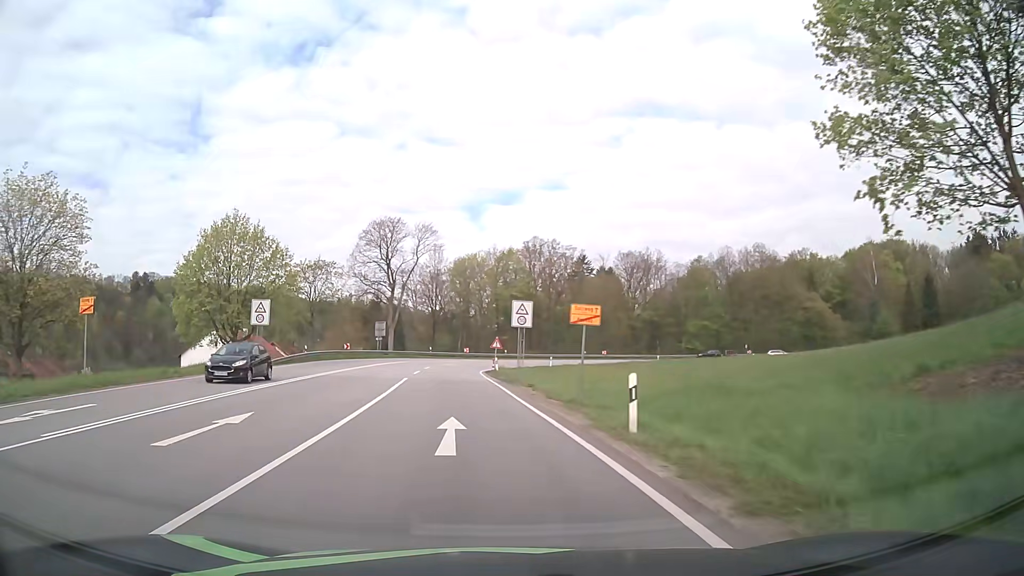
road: primary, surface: asphalt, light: Day
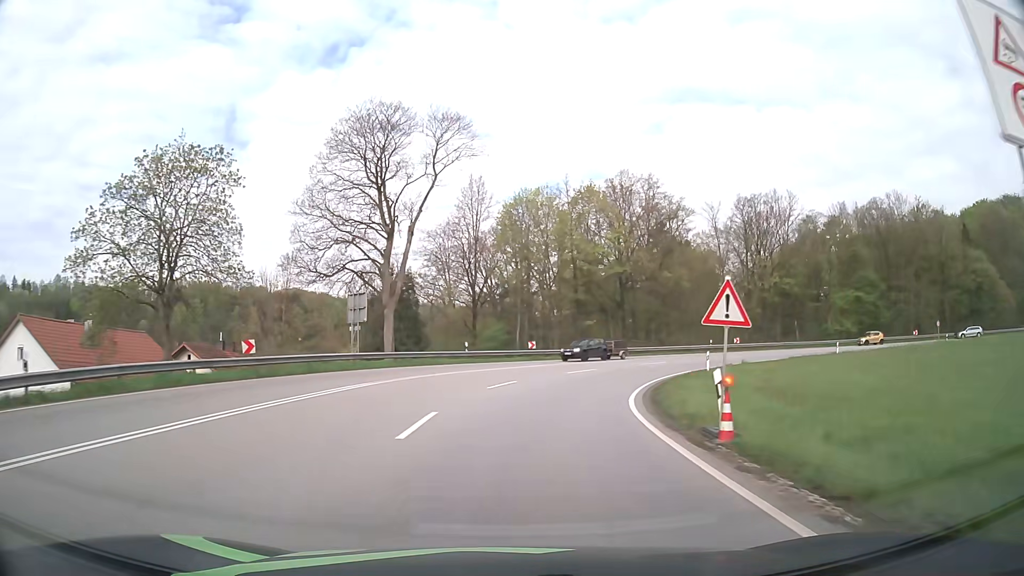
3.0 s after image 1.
(-3.5, +38.2) m; -5°
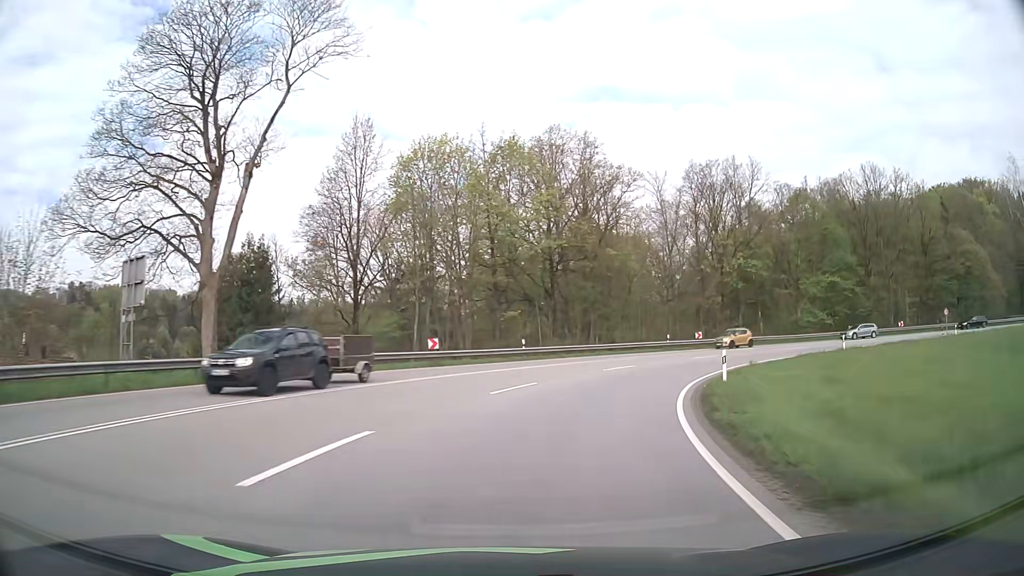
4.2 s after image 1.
(+0.8, +15.4) m; +7°
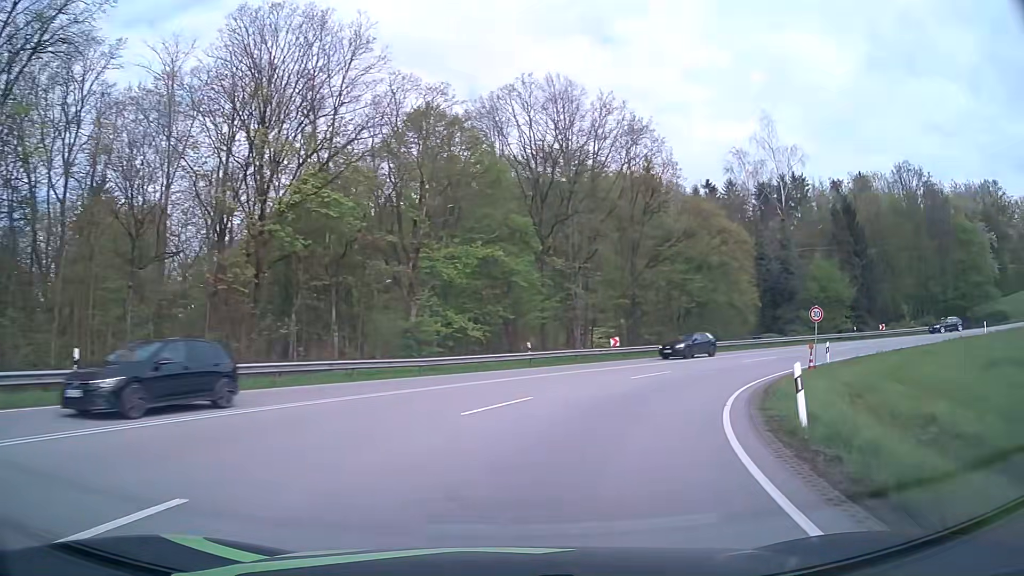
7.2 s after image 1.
(+11.3, +35.4) m; +38°
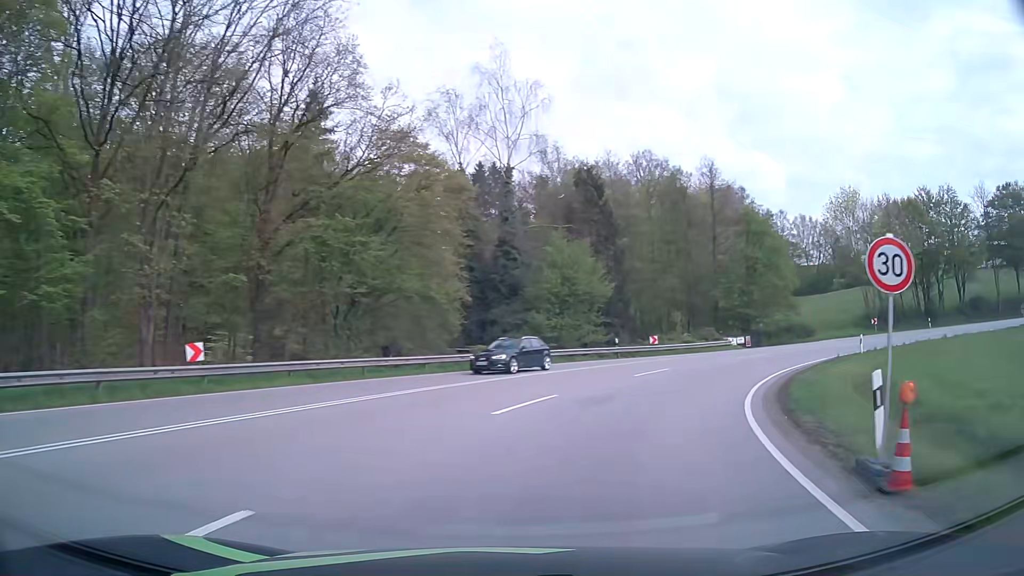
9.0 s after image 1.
(+5.4, +21.2) m; +29°
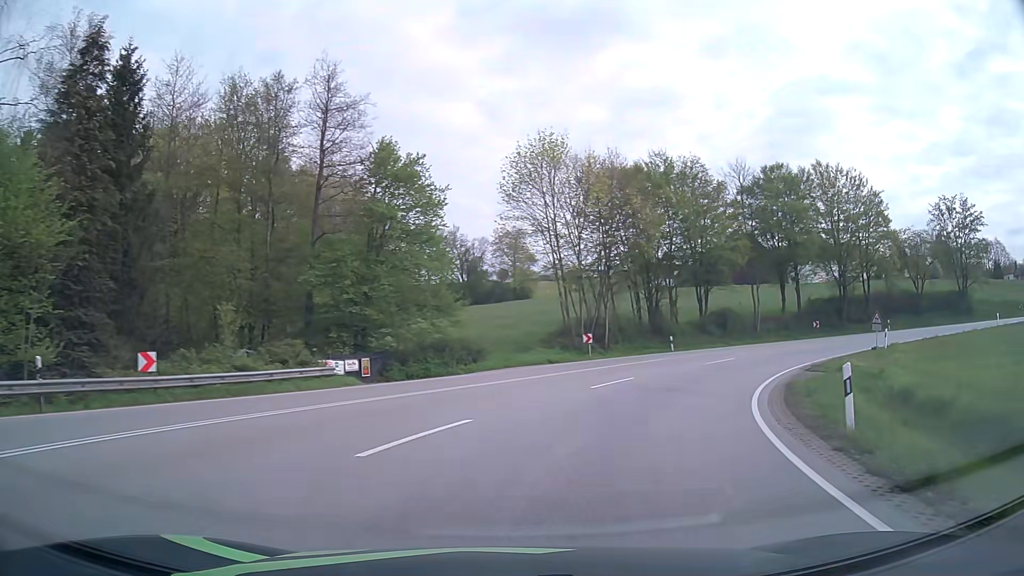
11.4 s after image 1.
(+7.8, +25.5) m; +34°
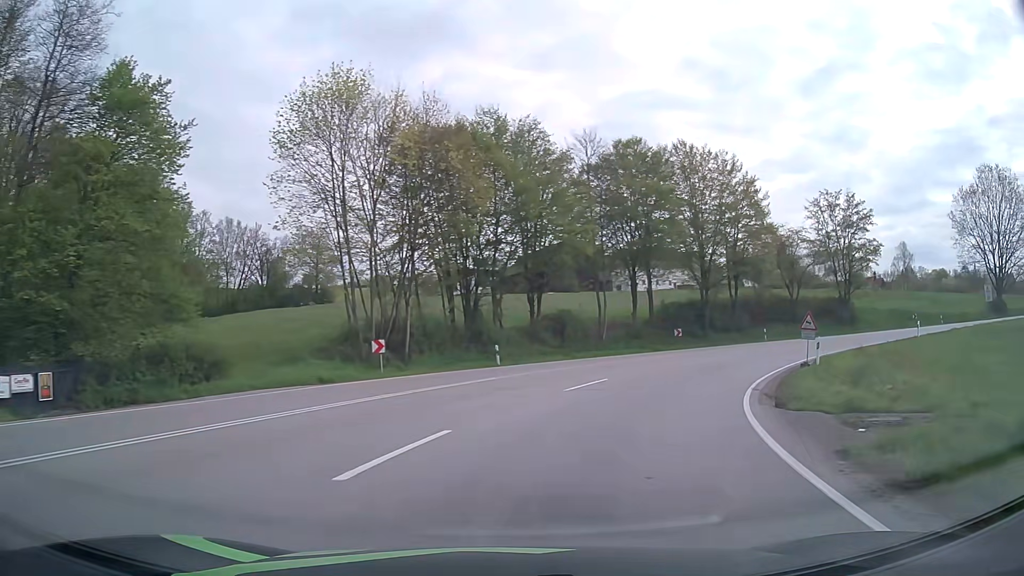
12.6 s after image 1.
(+1.7, +12.0) m; +16°
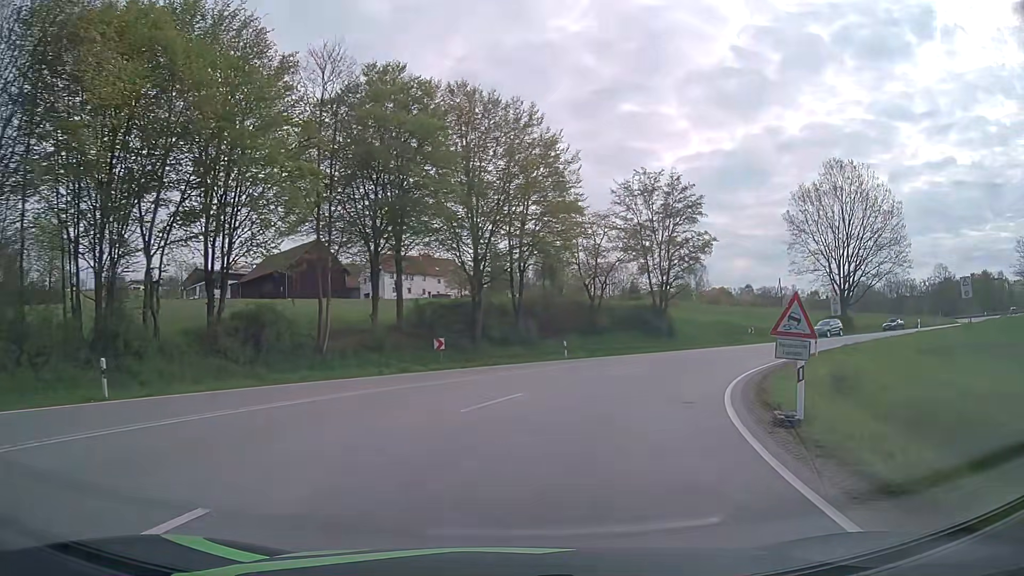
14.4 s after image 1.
(+3.0, +16.0) m; +21°
